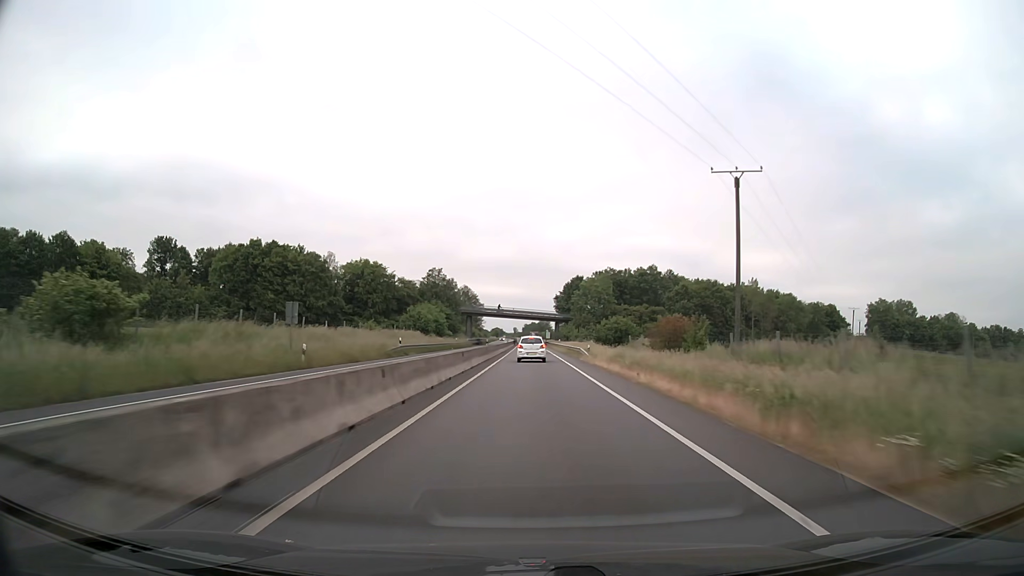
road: trunk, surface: asphalt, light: Day
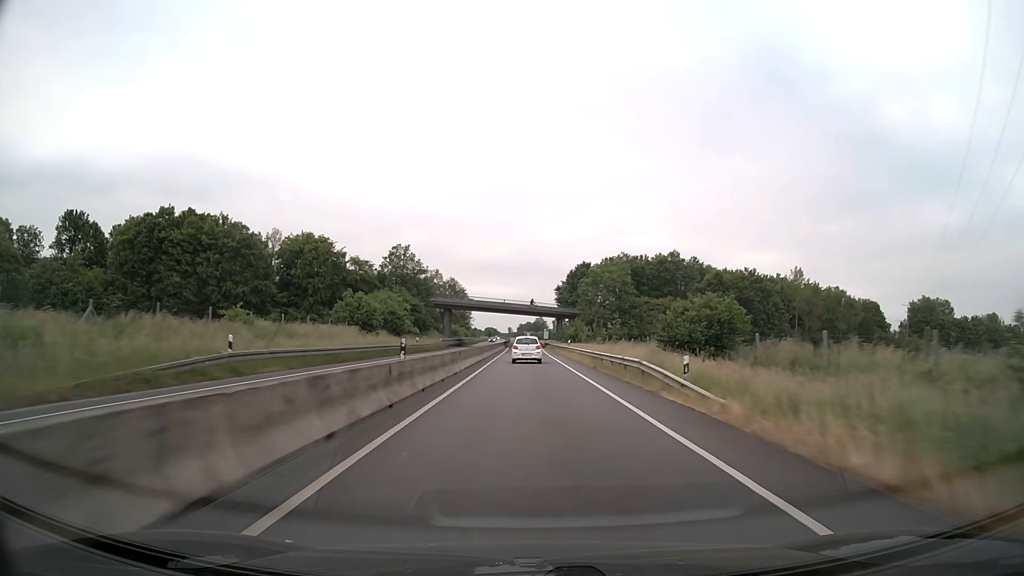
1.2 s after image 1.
(+0.1, +29.1) m; +1°
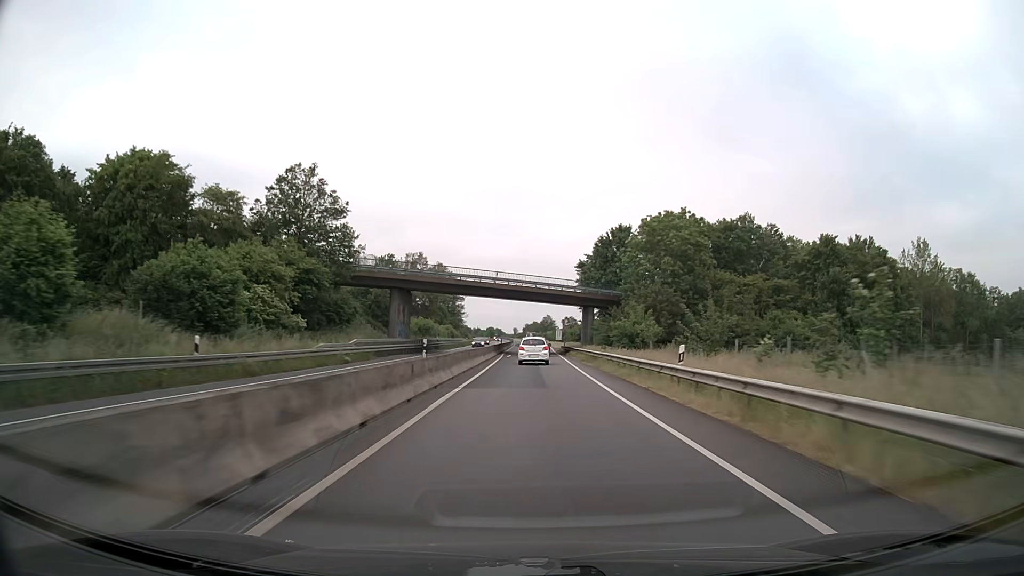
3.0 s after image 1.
(-0.2, +42.8) m; -1°
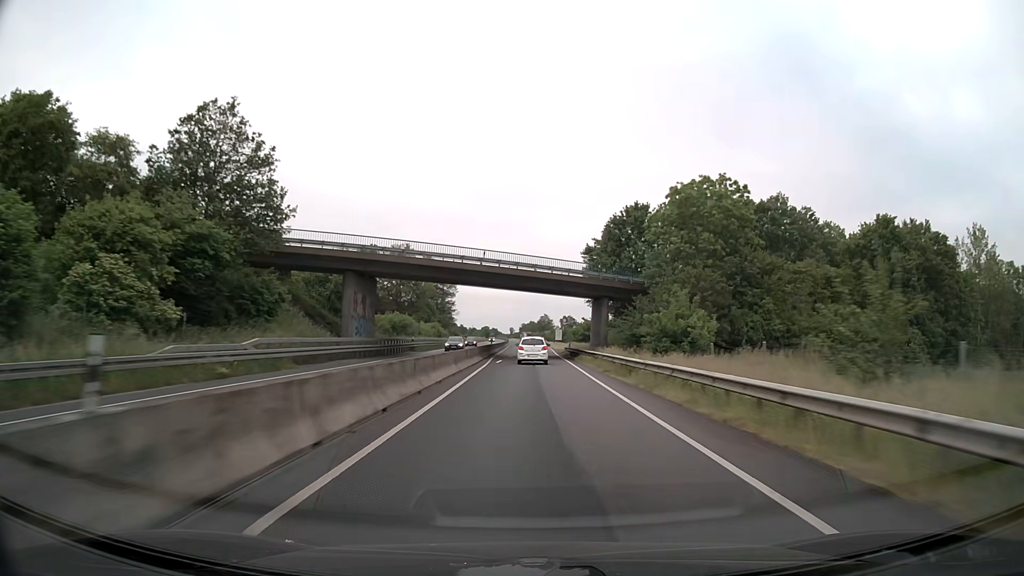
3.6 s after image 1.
(0.0, +14.2) m; 0°
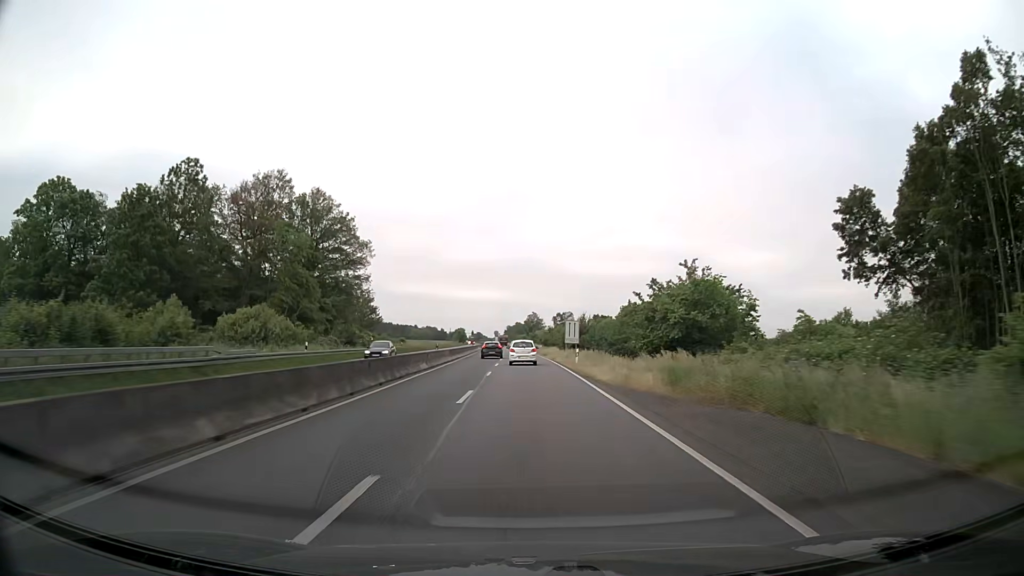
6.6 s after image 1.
(+0.8, +72.1) m; +1°
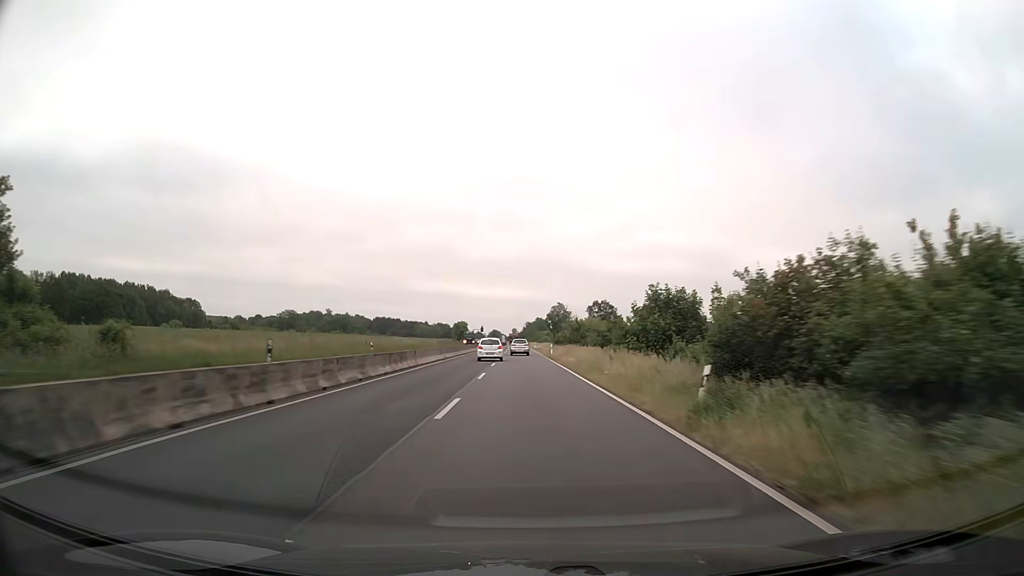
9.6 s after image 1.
(-1.2, +76.3) m; -2°
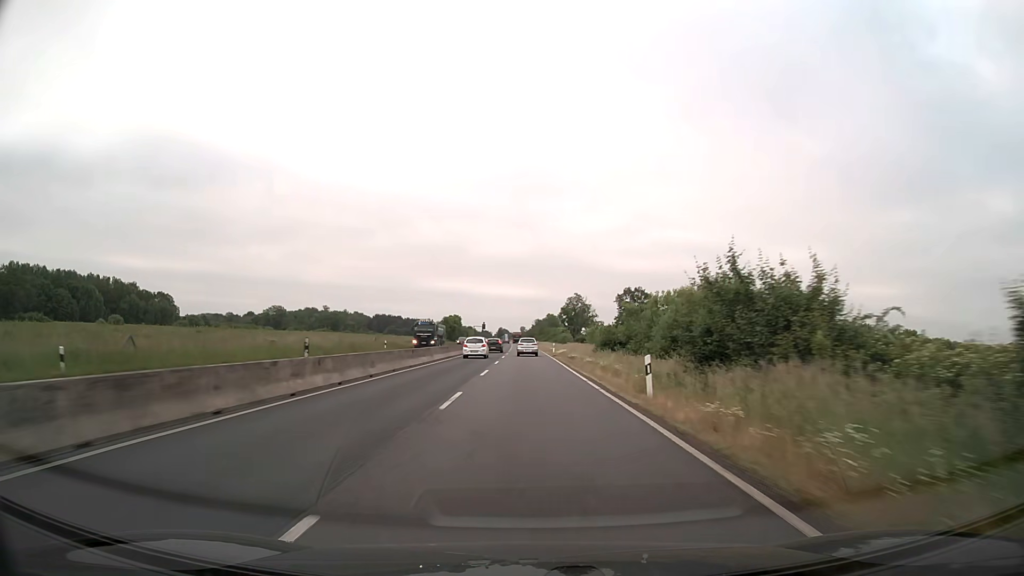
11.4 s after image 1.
(-0.4, +46.6) m; -1°
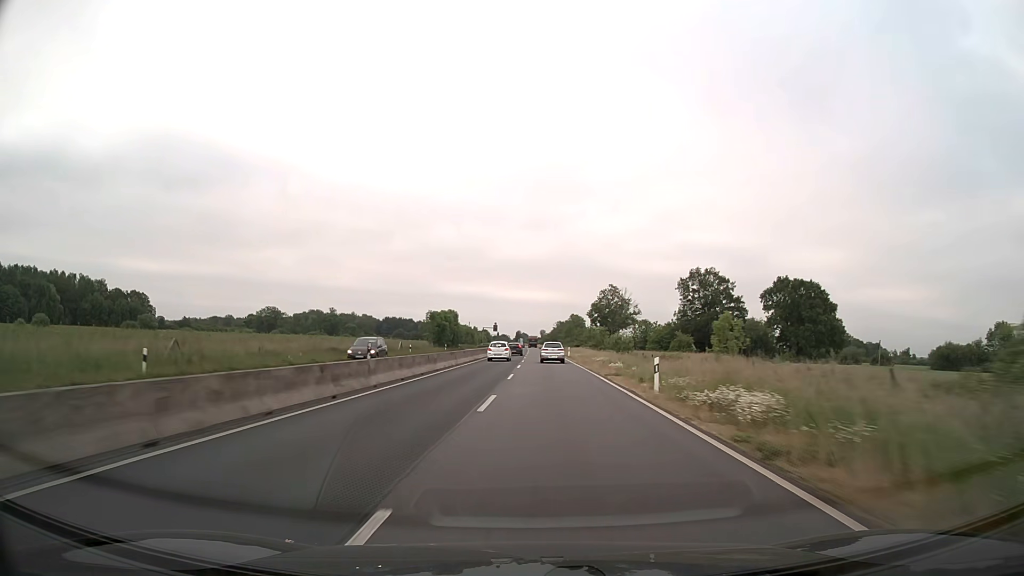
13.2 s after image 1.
(-0.5, +47.9) m; -2°
(0, +10) (0, +20) (0, +30) (0, +40) (0, +50) (0, +60) (0, +70) (0, +80) (-1, +90) (-1, +100) m
